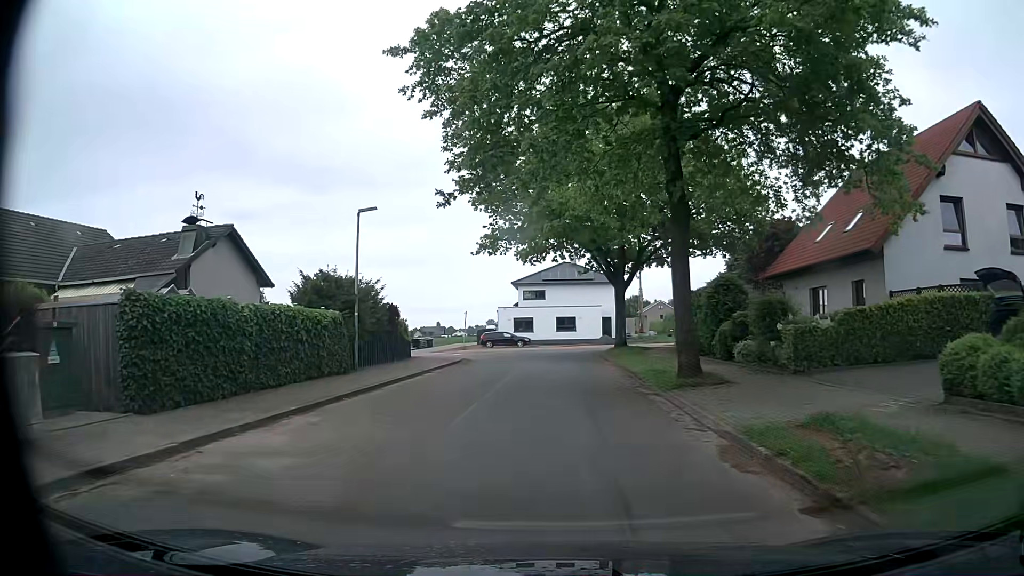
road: residential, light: Day
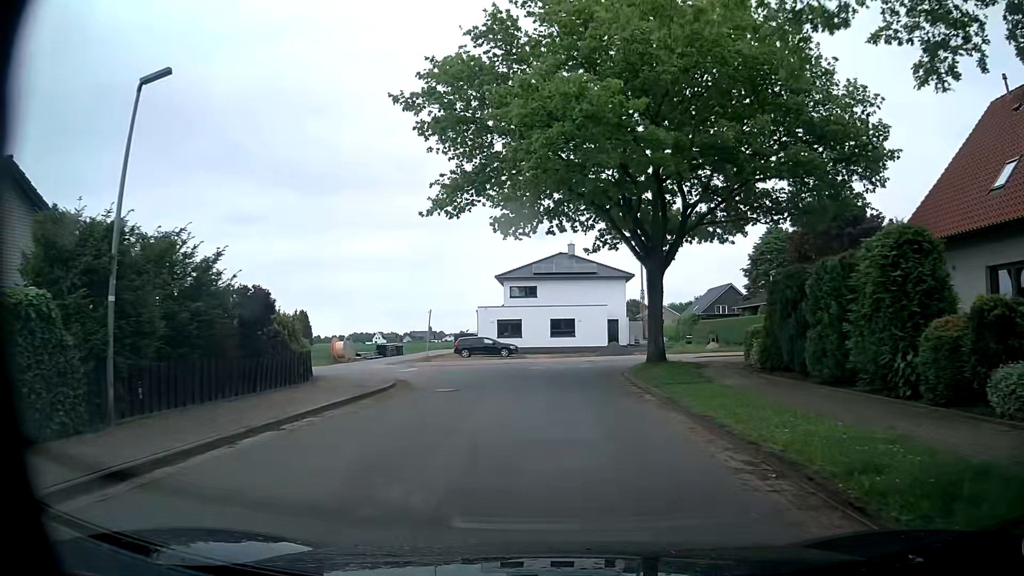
(0.0, +13.2) m; +1°
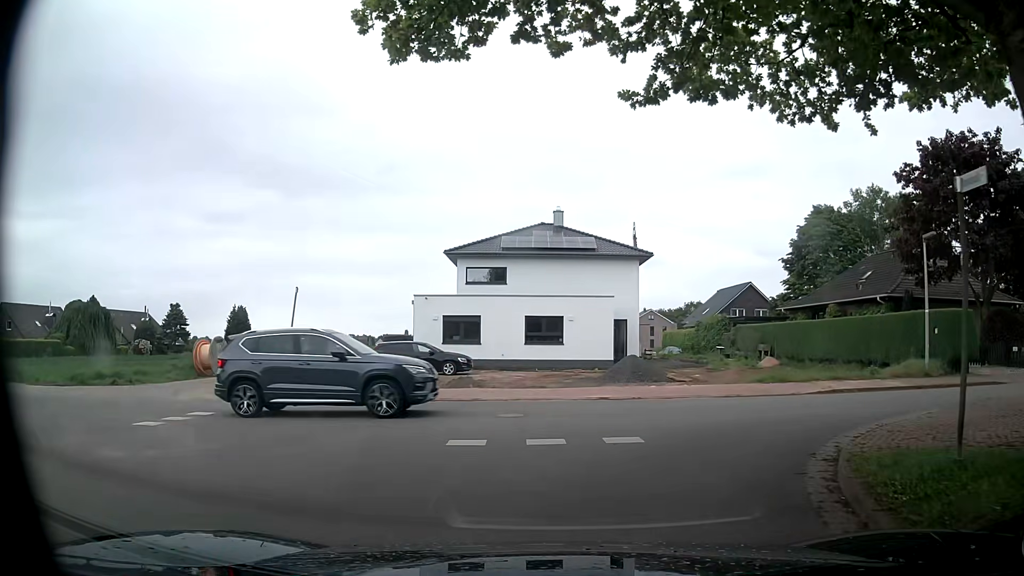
(+0.3, +18.4) m; +1°
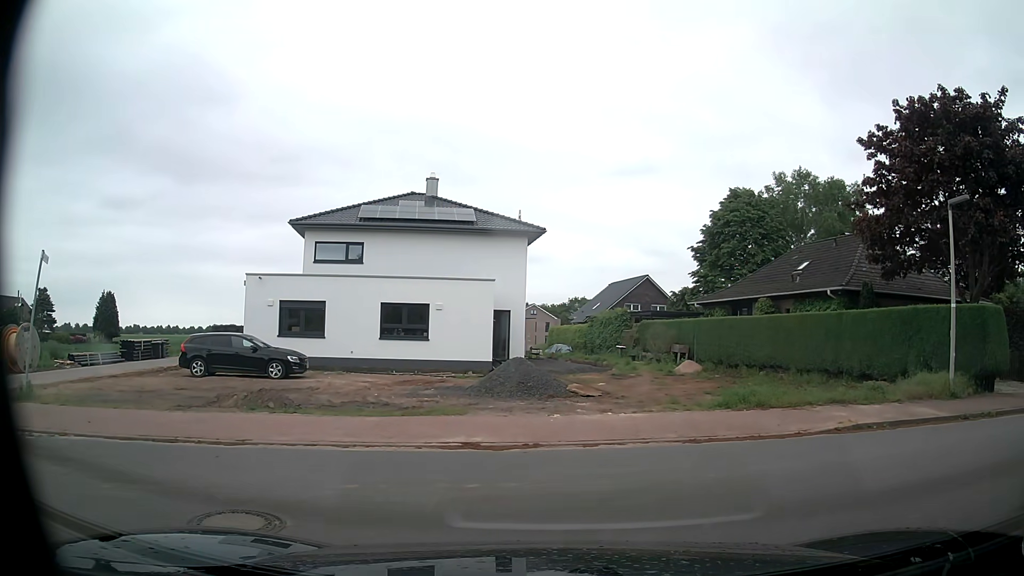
(+0.5, +7.0) m; +9°
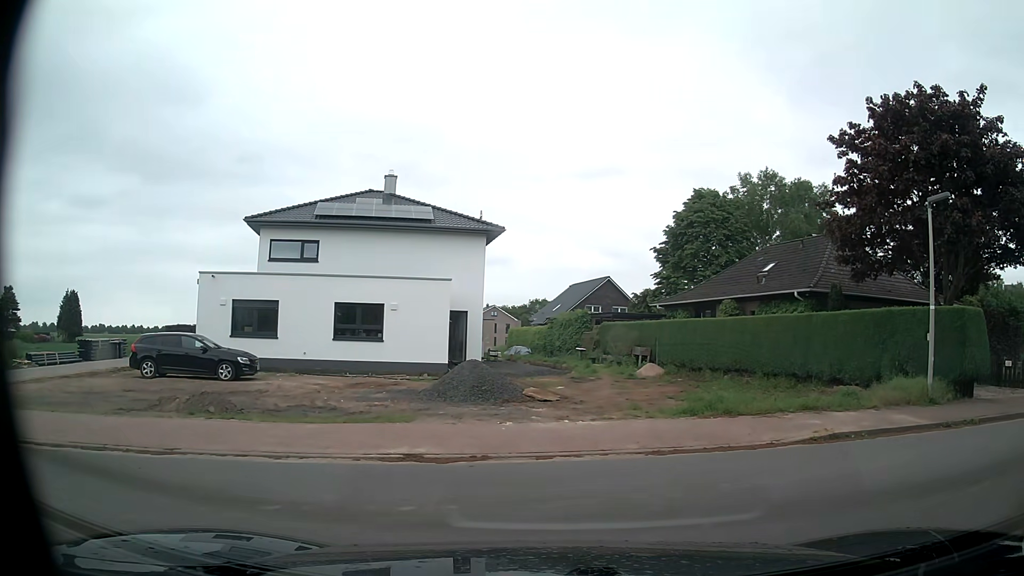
(0.0, +0.8) m; +1°
